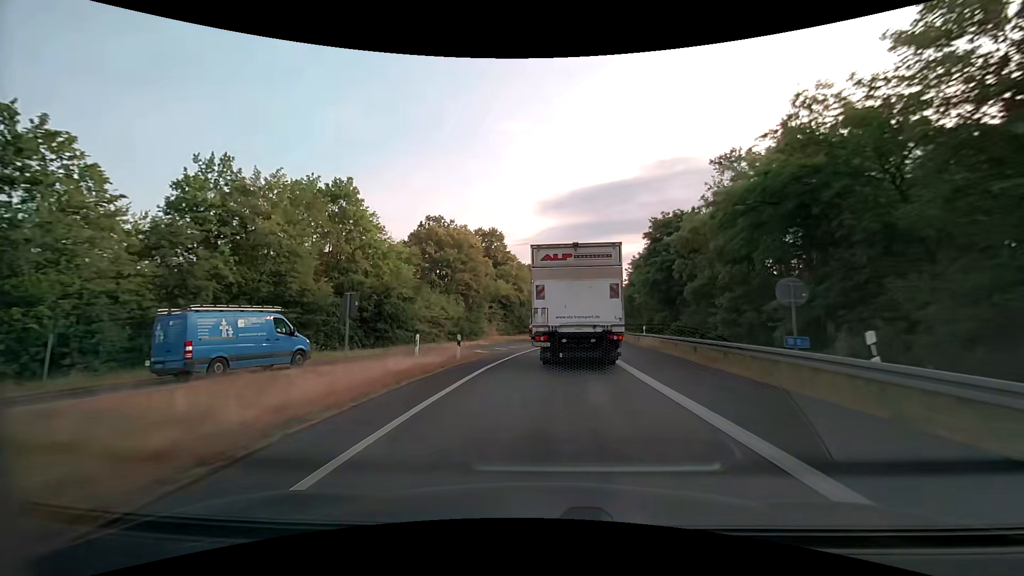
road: motorway_link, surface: asphalt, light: Day
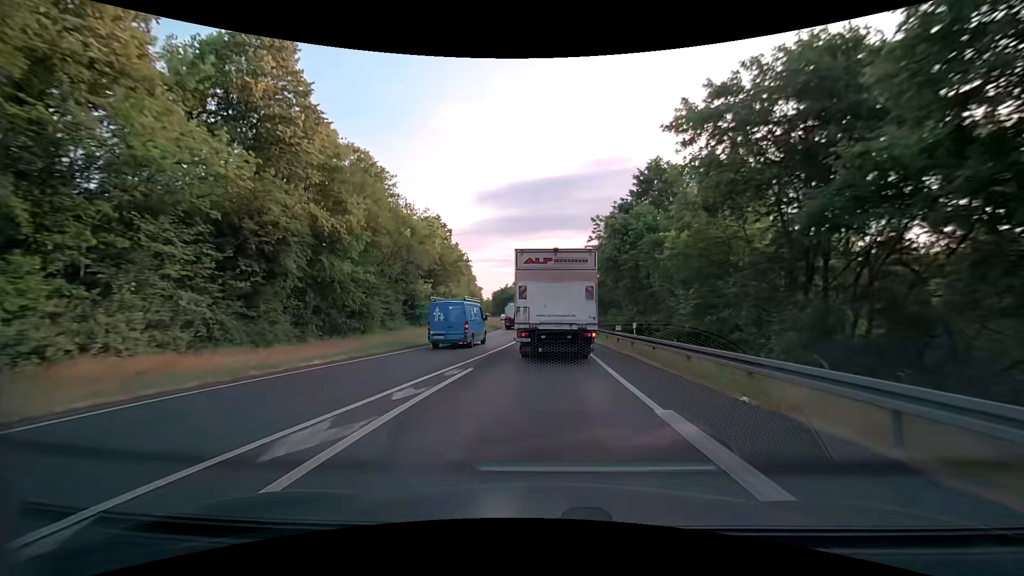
(+3.8, +47.3) m; +8°
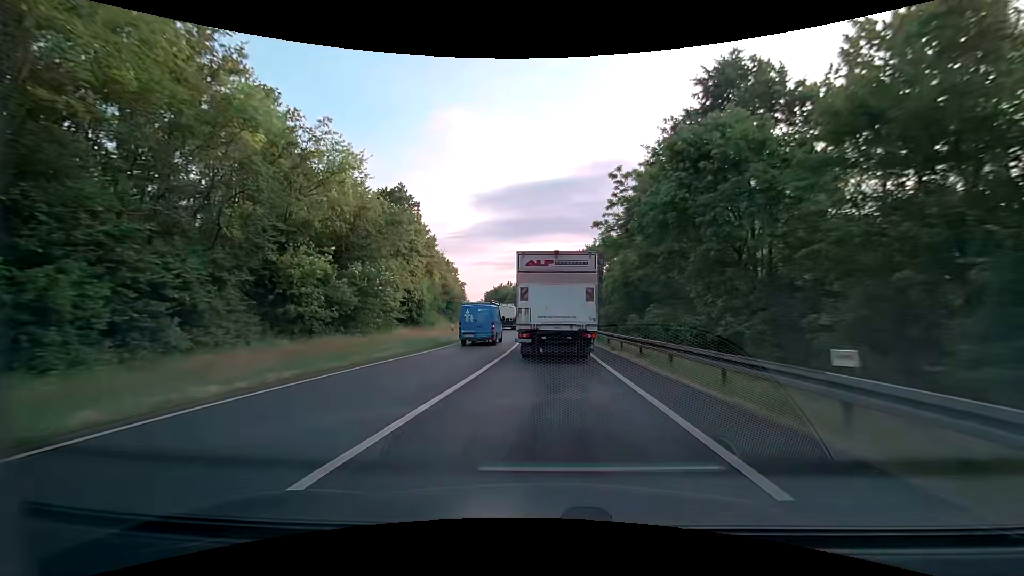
(+0.1, +19.8) m; 0°
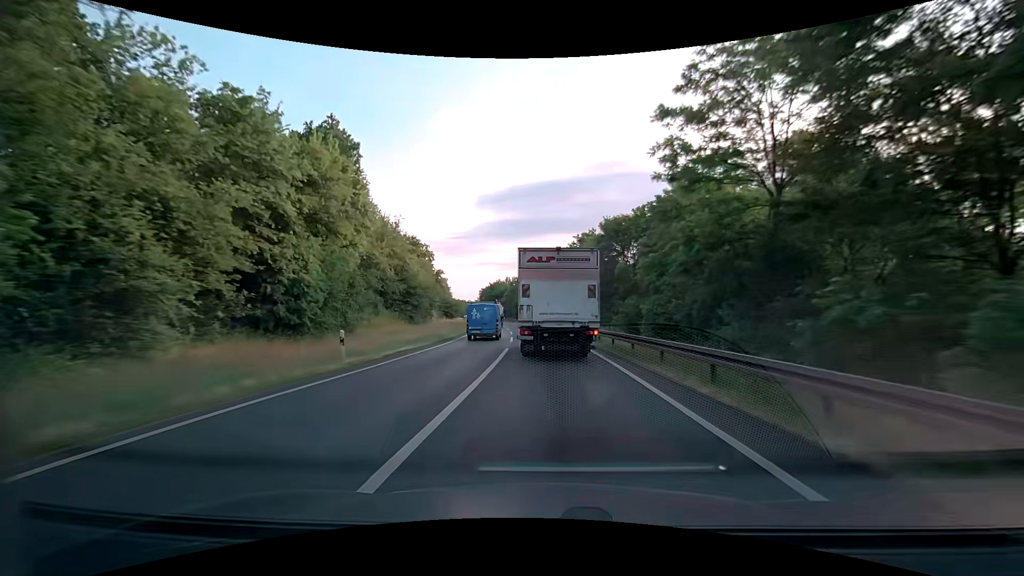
(0.0, +20.2) m; 0°
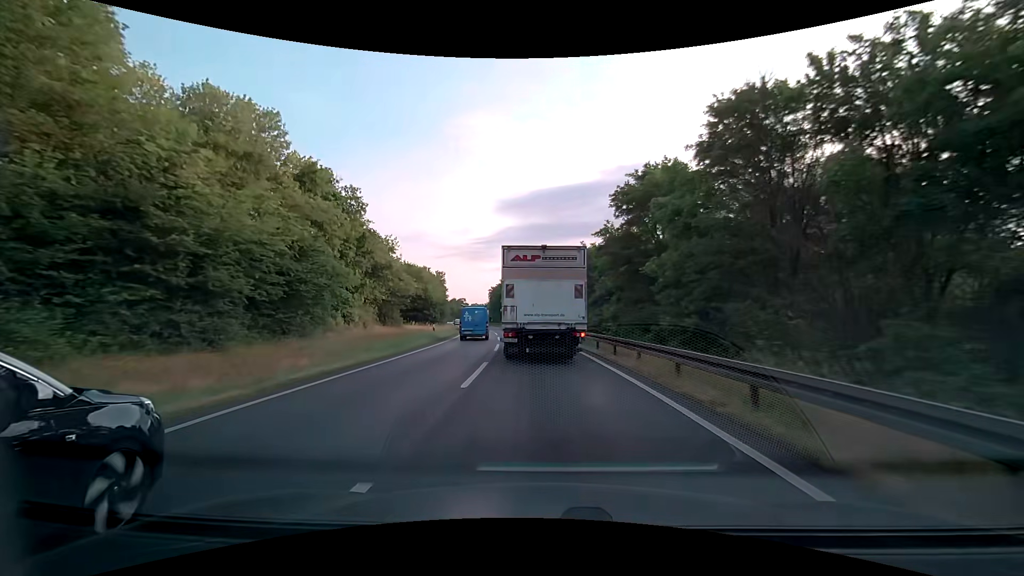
(-0.2, +30.7) m; -2°
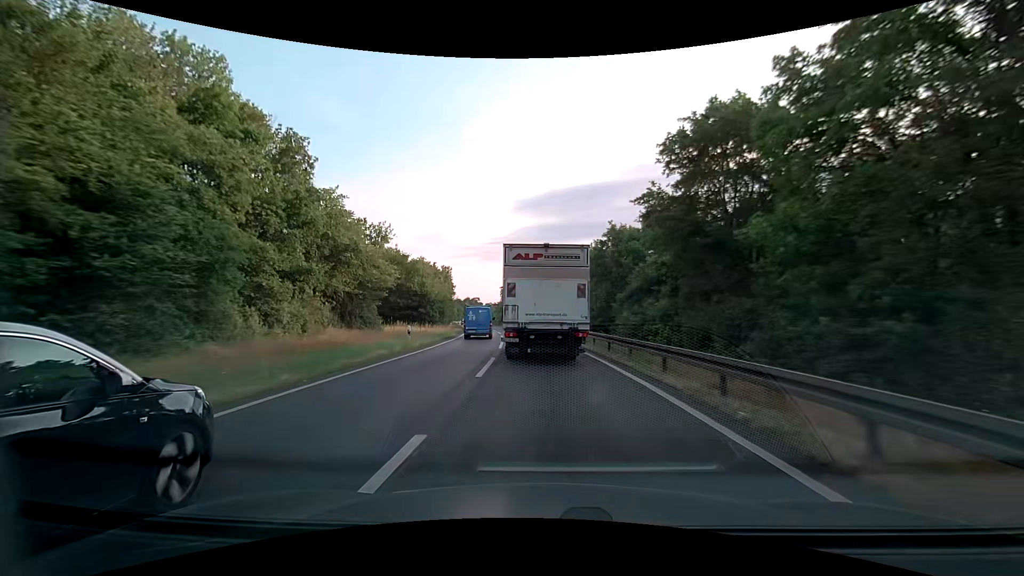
(-0.2, +10.2) m; -2°
